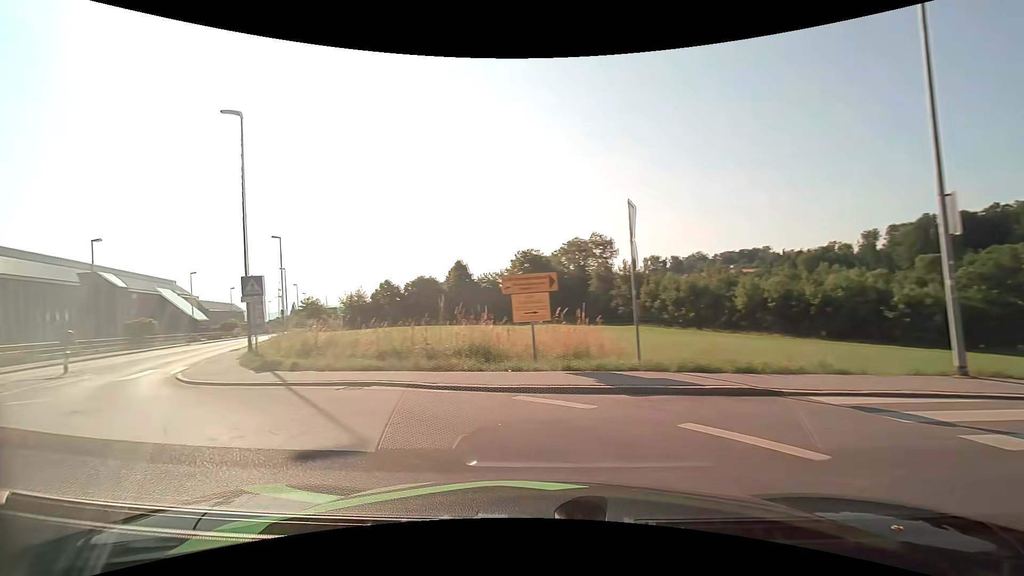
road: tertiary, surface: asphalt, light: Day
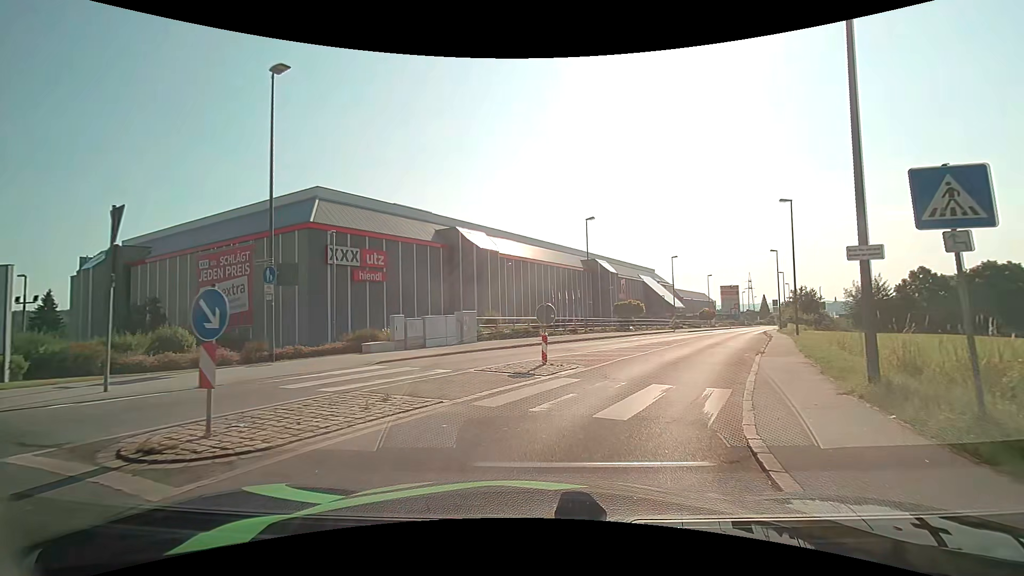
(-7.5, +10.8) m; -50°
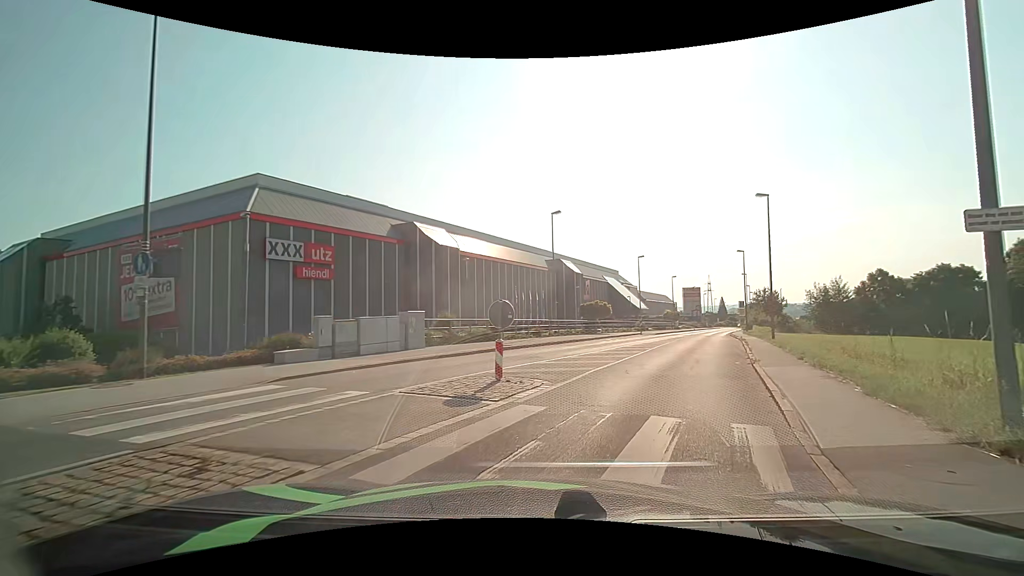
(+0.1, +3.5) m; +5°
(+2, +10) (+5, +19) (+8, +29) (+11, +38) (+15, +48) (+18, +57) (+22, +66) (+26, +76) (+29, +85) (+33, +94) m
